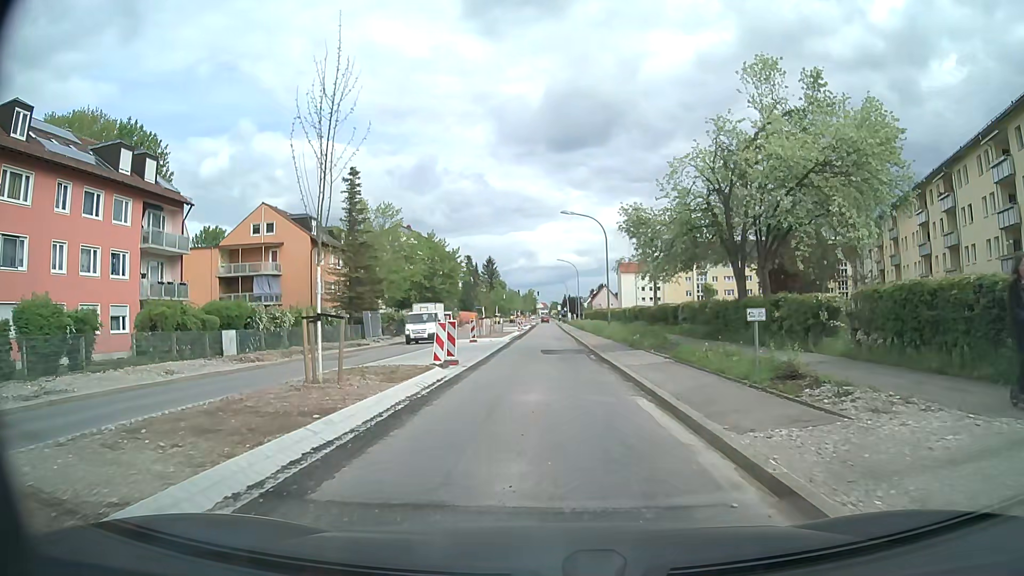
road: secondary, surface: asphalt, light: Day
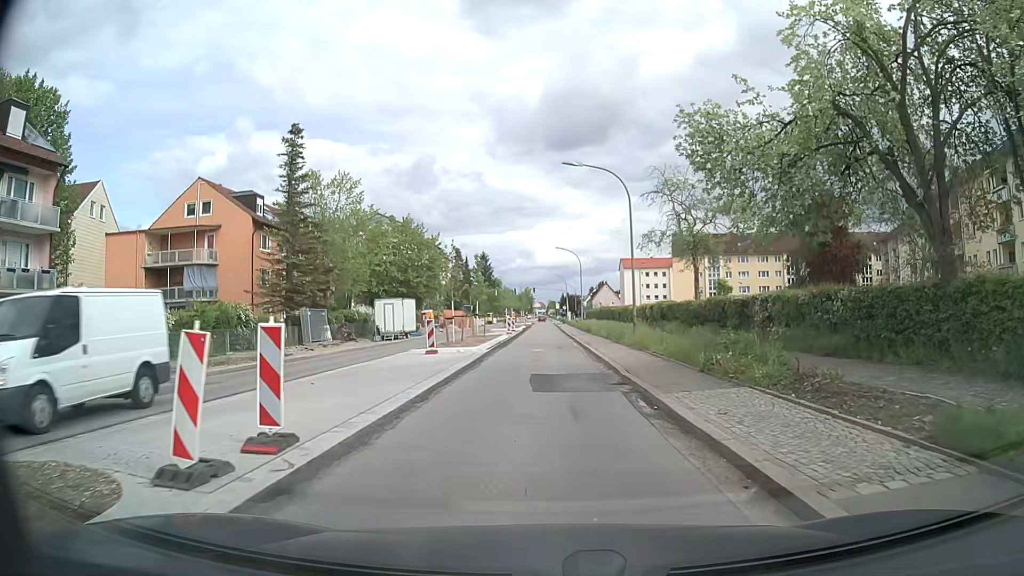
(+0.1, +12.9) m; +1°
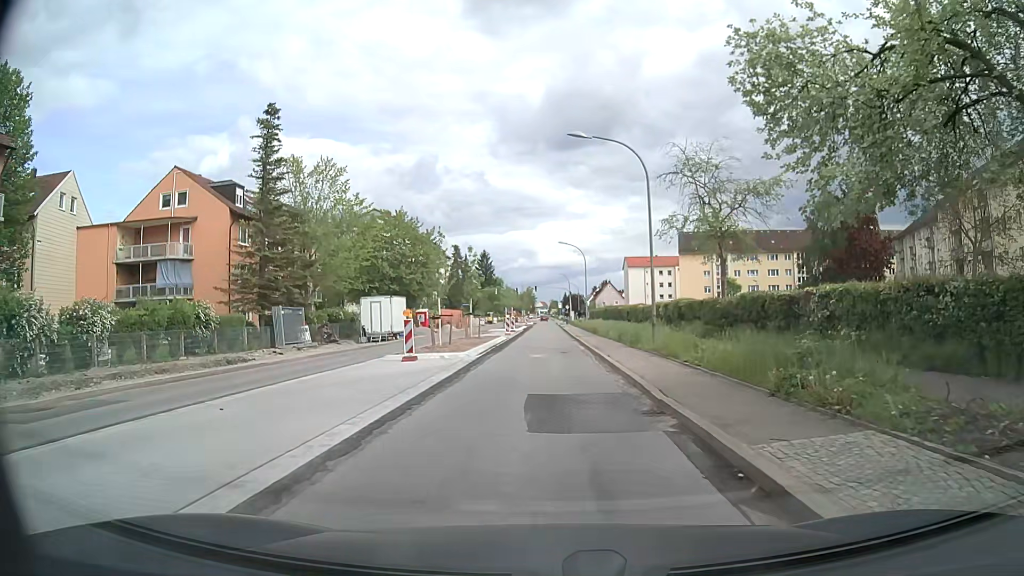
(0.0, +4.4) m; 0°
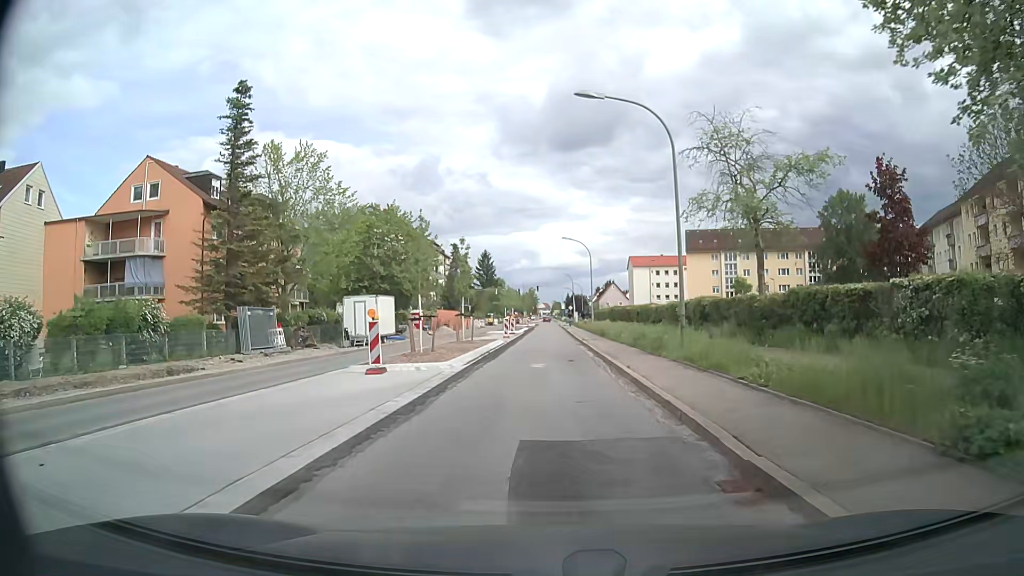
(0.0, +4.5) m; 0°
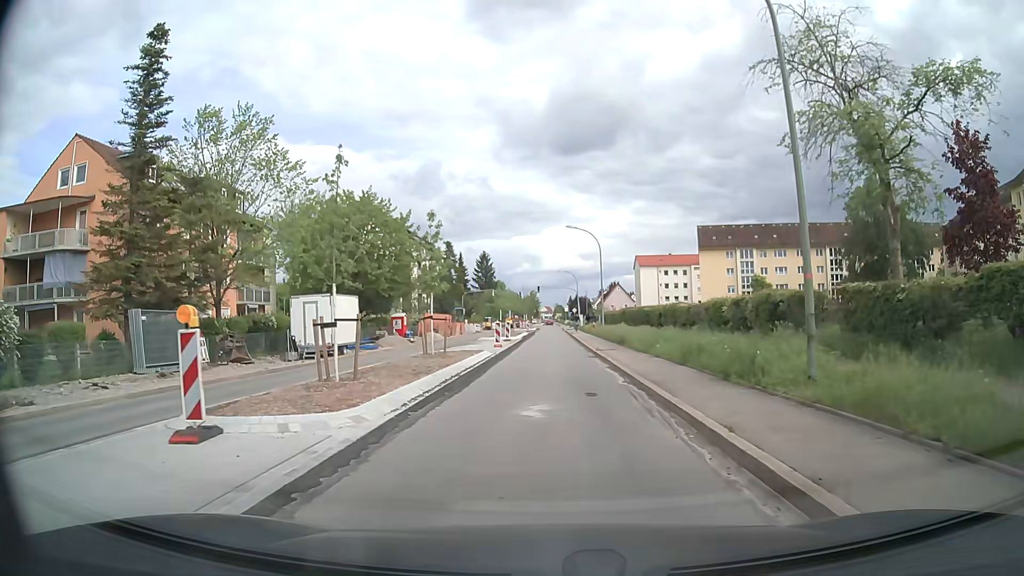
(0.0, +9.0) m; 0°
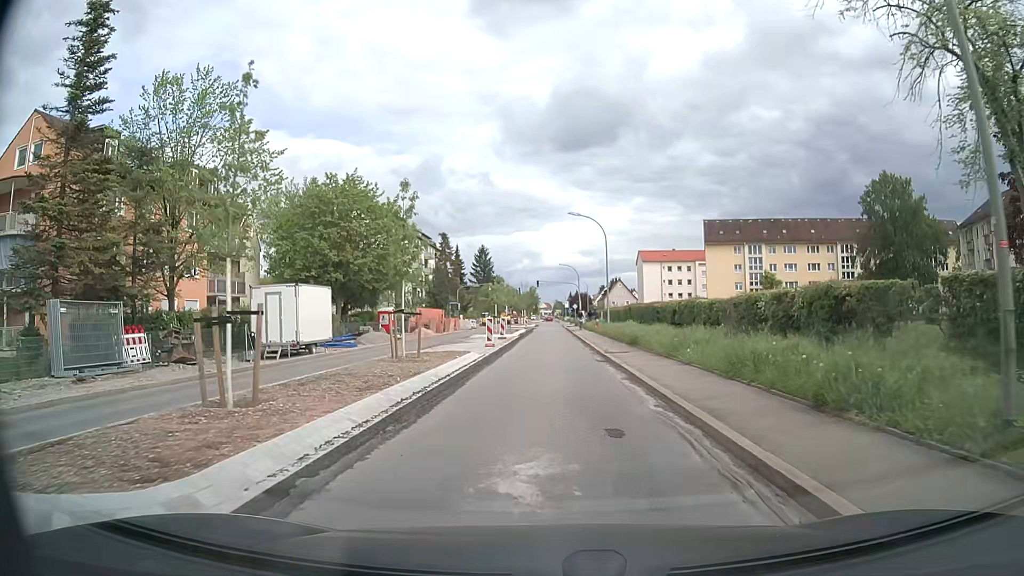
(-0.1, +4.6) m; -1°
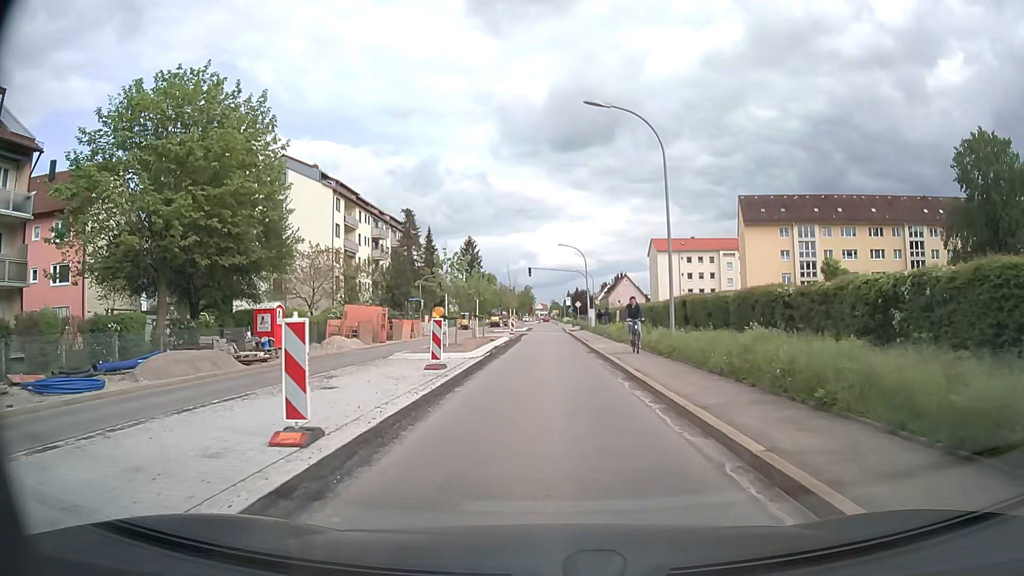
(+0.1, +23.2) m; 0°
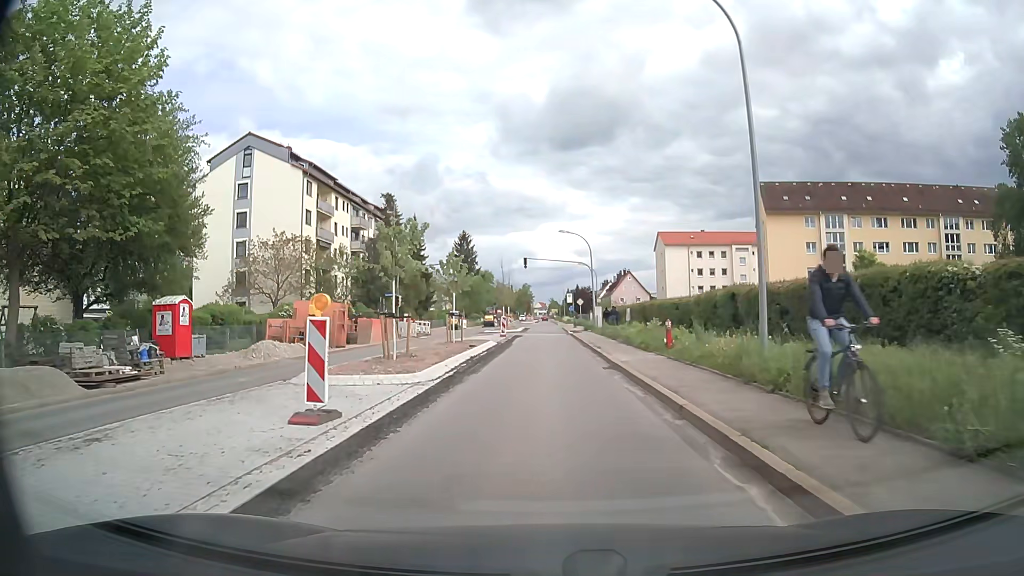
(+0.1, +9.0) m; +1°
(0, +10) (0, +20) (0, +30) (0, +40) (0, +50) (0, +60) (0, +70) (0, +80) (+2, +89) (+11, +93) m
